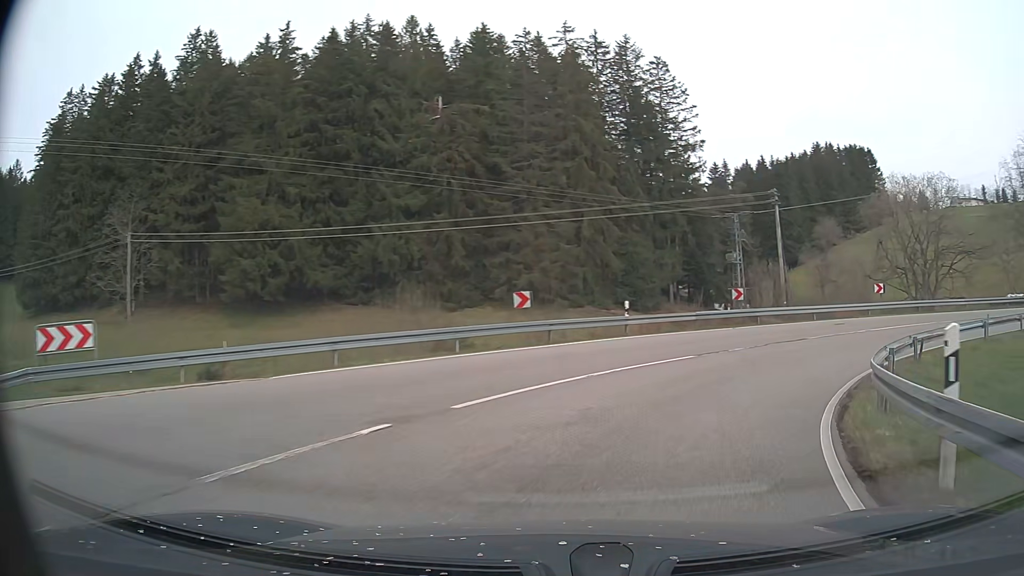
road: secondary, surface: asphalt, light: Day
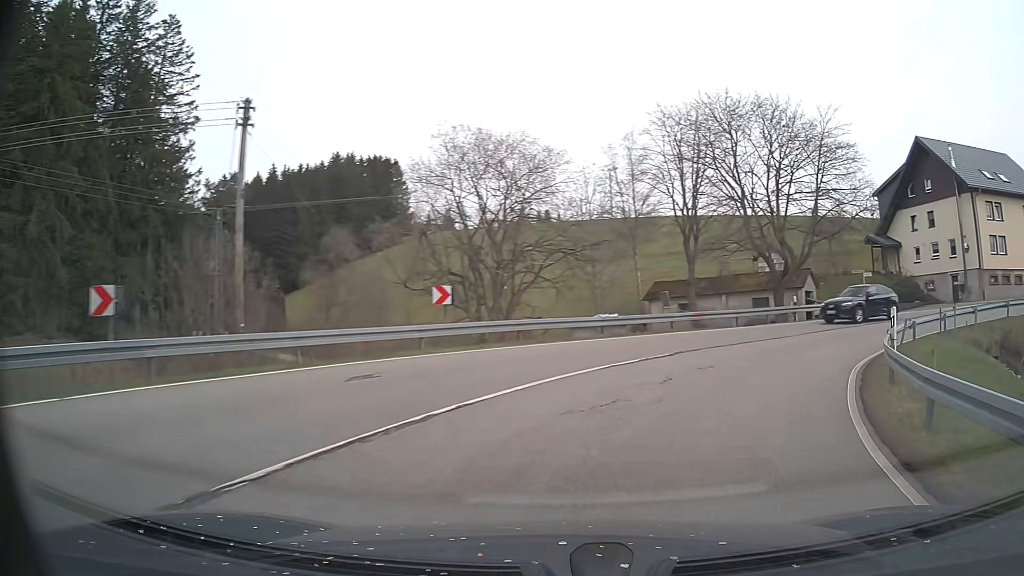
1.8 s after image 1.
(+6.8, +18.0) m; +42°
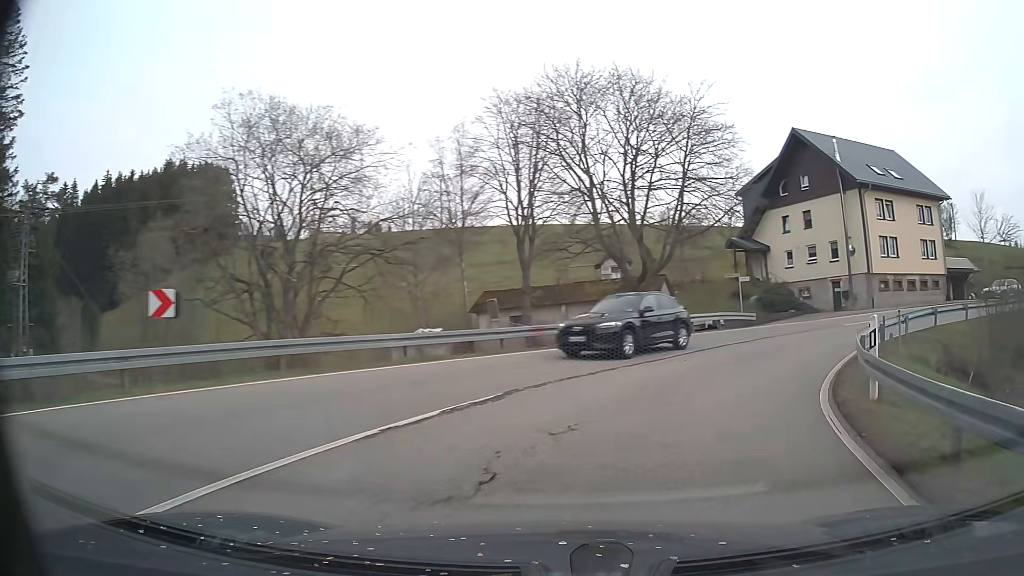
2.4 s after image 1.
(+0.8, +6.5) m; +14°
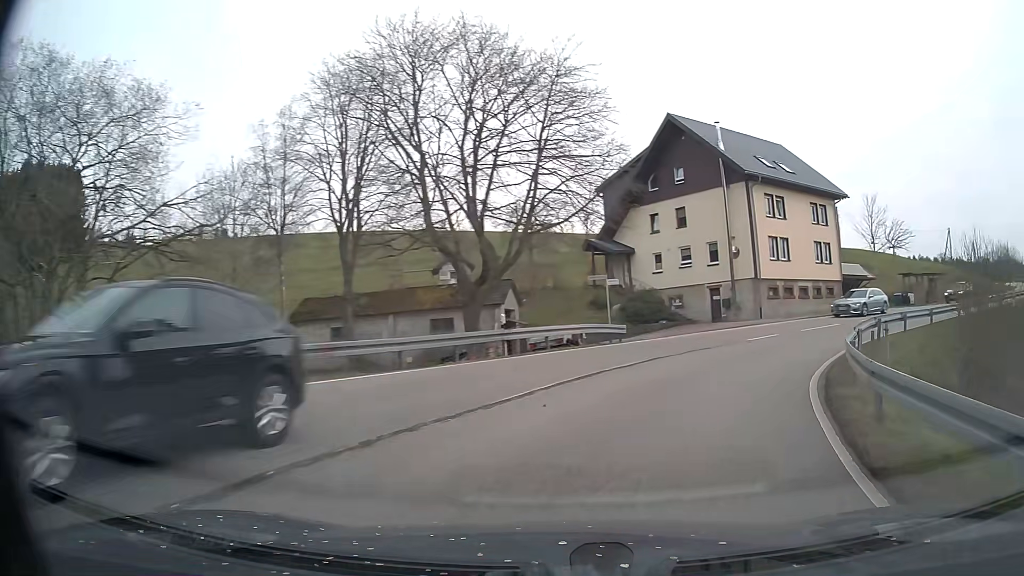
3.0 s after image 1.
(+0.8, +6.6) m; +13°
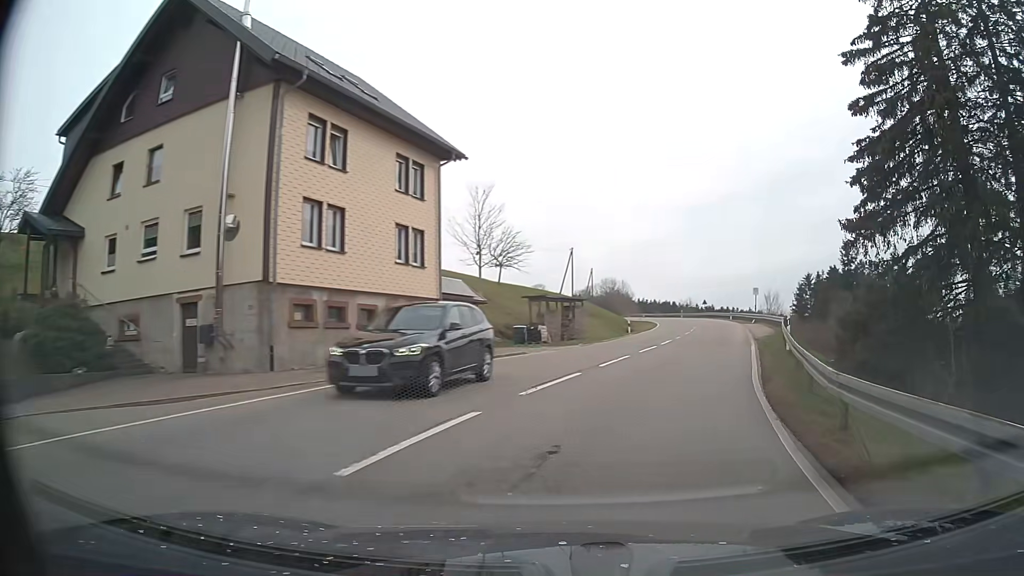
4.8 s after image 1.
(+6.9, +19.6) m; +38°
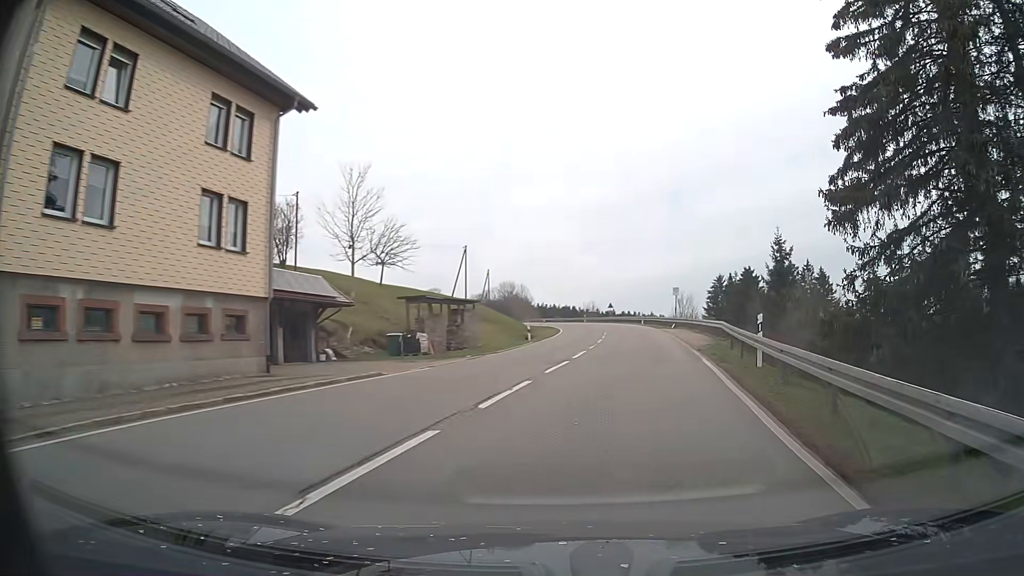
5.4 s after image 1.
(+0.6, +7.6) m; +8°
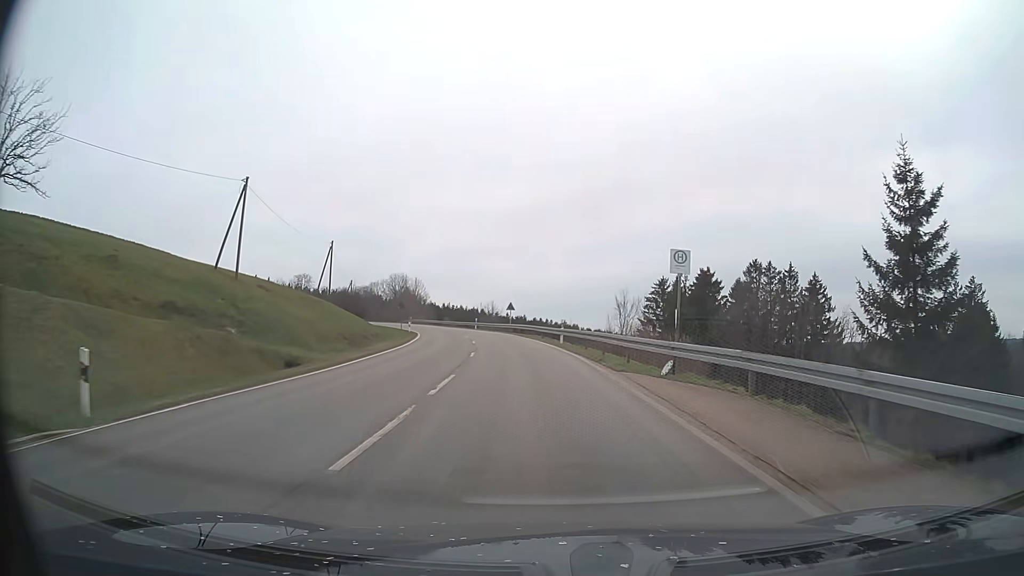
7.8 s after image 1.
(+4.2, +33.7) m; +8°
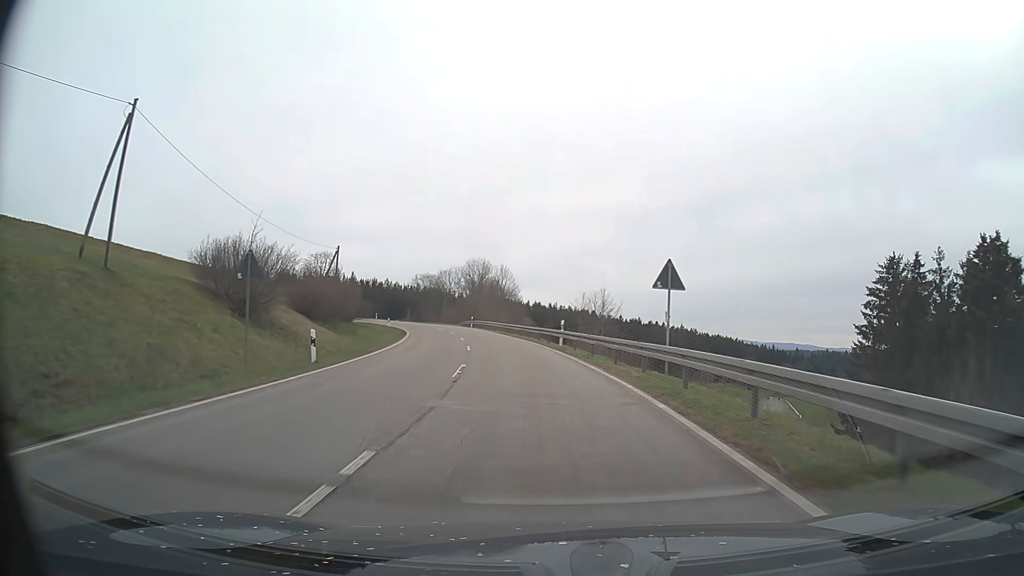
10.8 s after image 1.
(-3.6, +46.4) m; -9°
(0, +10) (-1, +20) (-2, +30) (-3, +40) (-5, +50) (-7, +59) (-10, +69) (-13, +79) (-16, +88) (-20, +97) m
